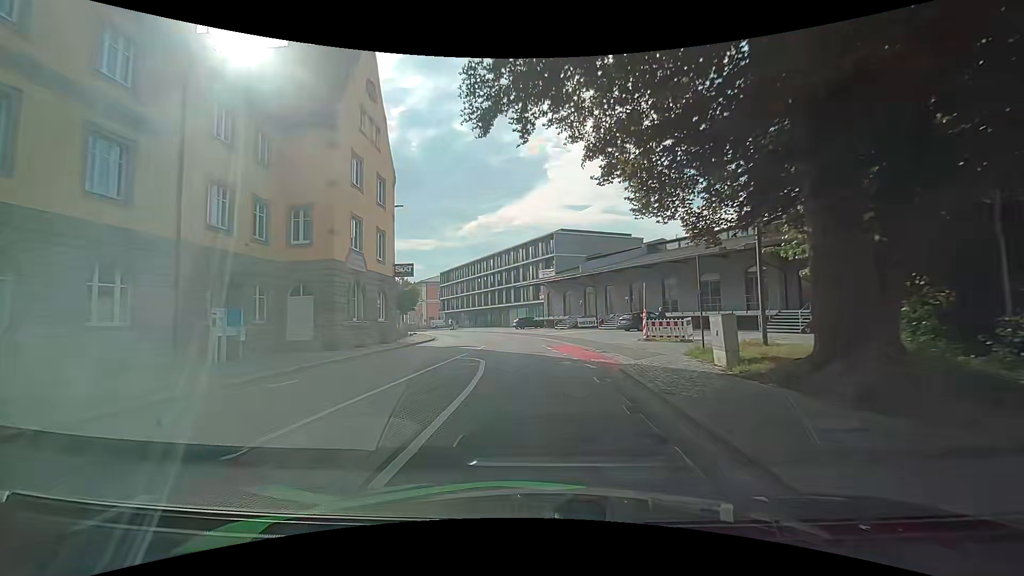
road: primary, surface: asphalt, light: Day
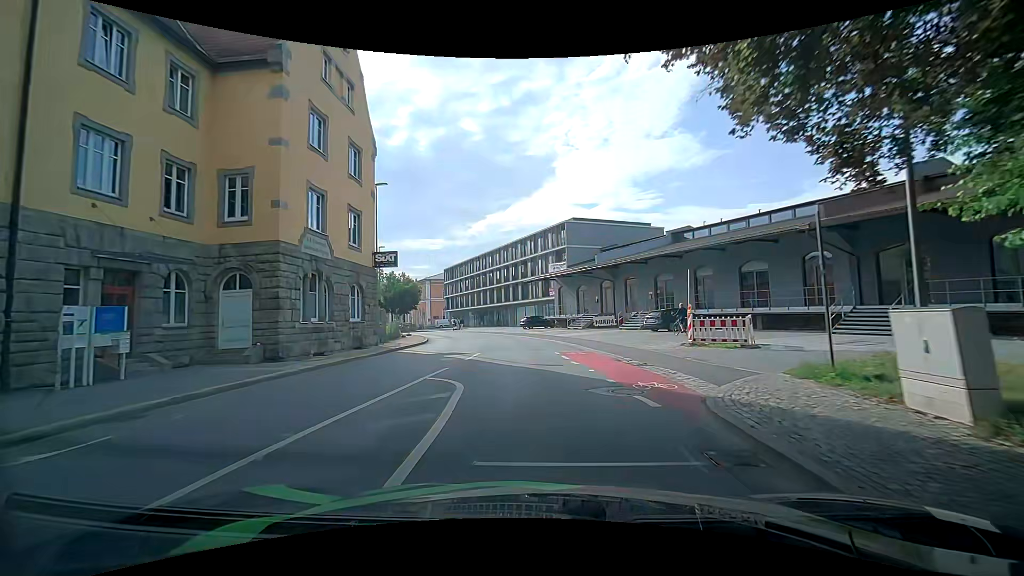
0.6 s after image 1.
(0.0, +6.1) m; -1°
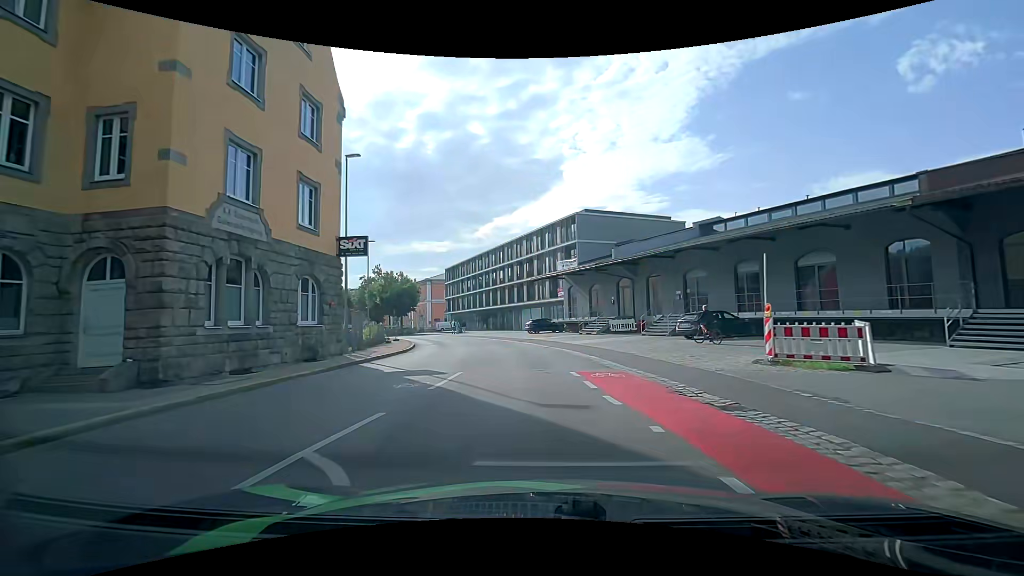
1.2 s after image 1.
(0.0, +6.1) m; -1°
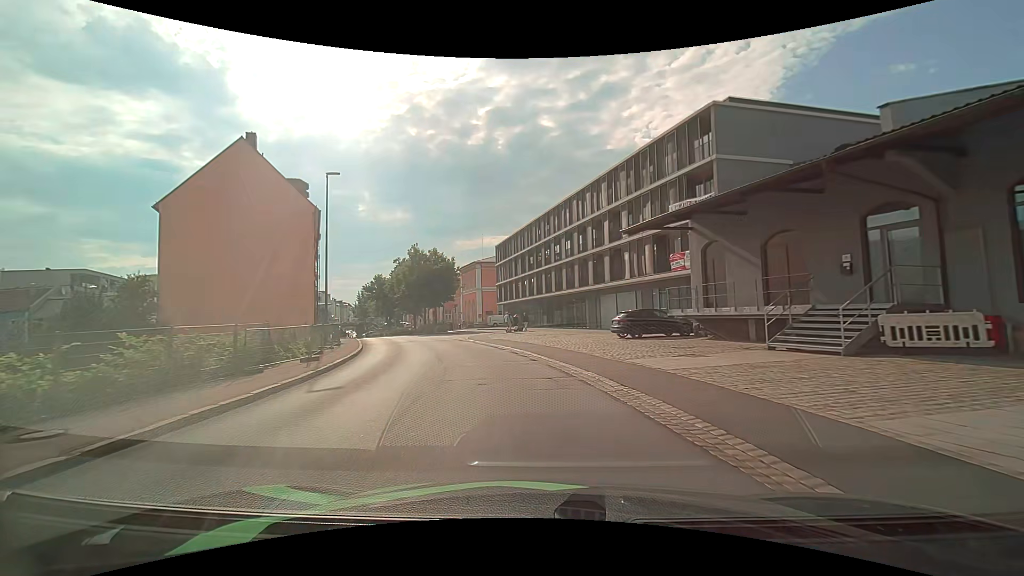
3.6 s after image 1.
(-0.8, +23.9) m; -7°
